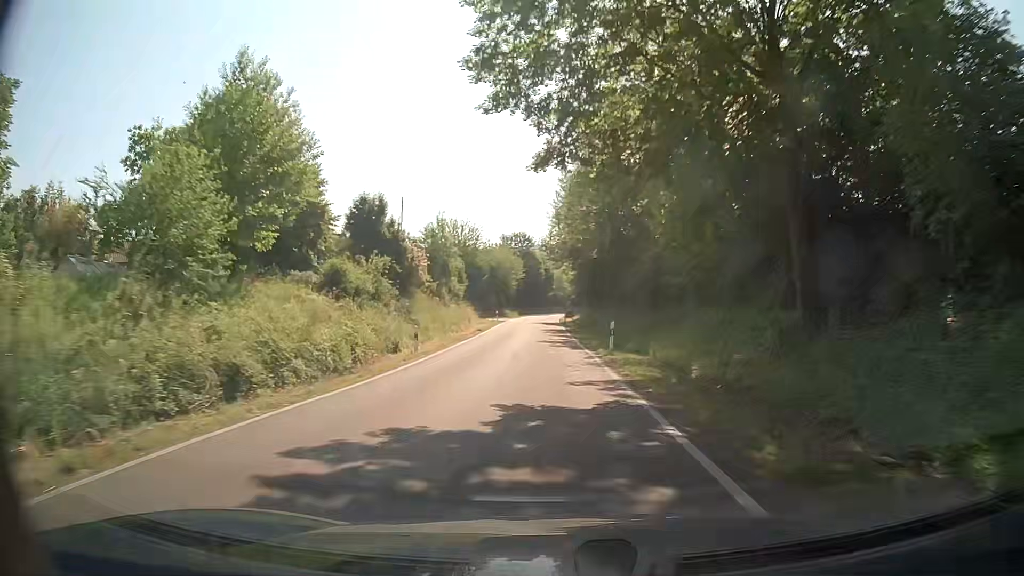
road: tertiary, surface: asphalt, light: Day
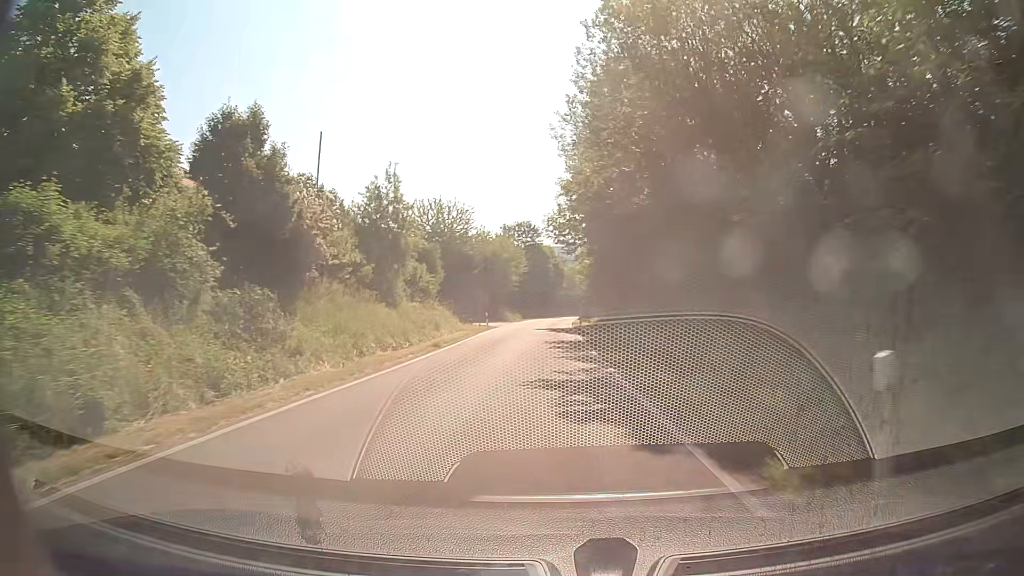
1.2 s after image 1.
(0.0, +18.8) m; -1°
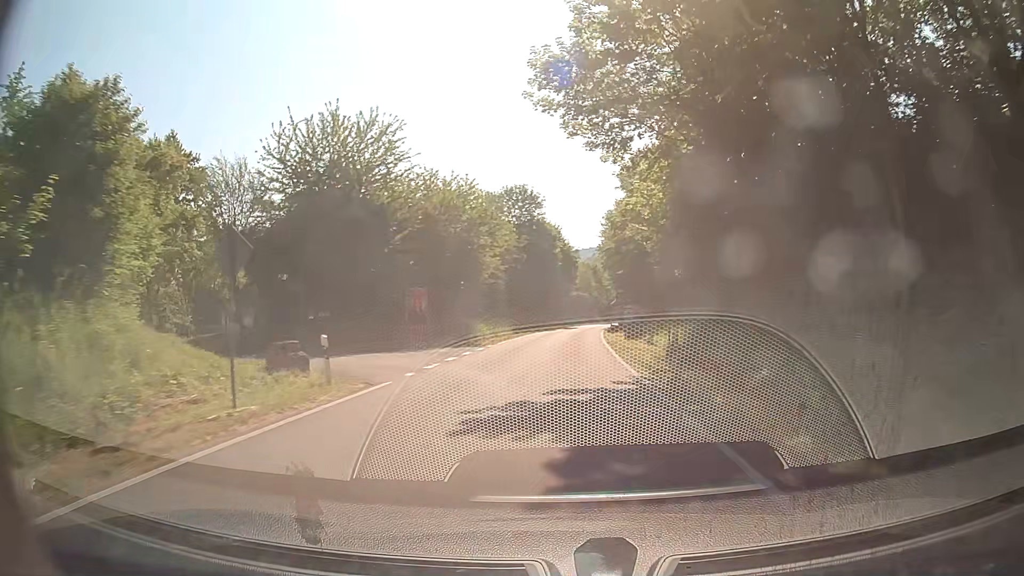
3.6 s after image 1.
(-0.1, +37.0) m; 0°
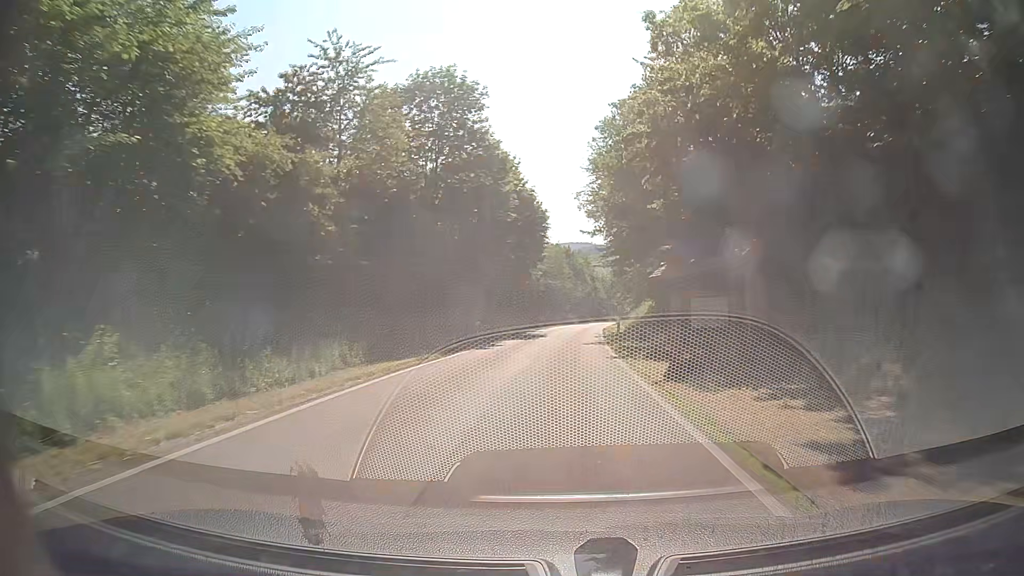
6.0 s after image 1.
(+0.9, +35.6) m; +3°
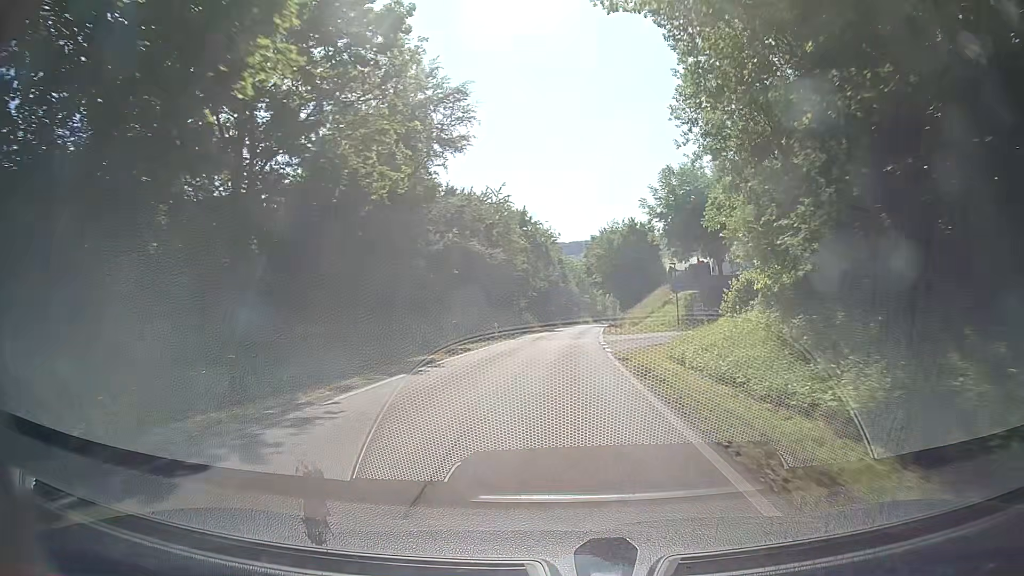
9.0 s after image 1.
(+1.1, +43.5) m; +2°
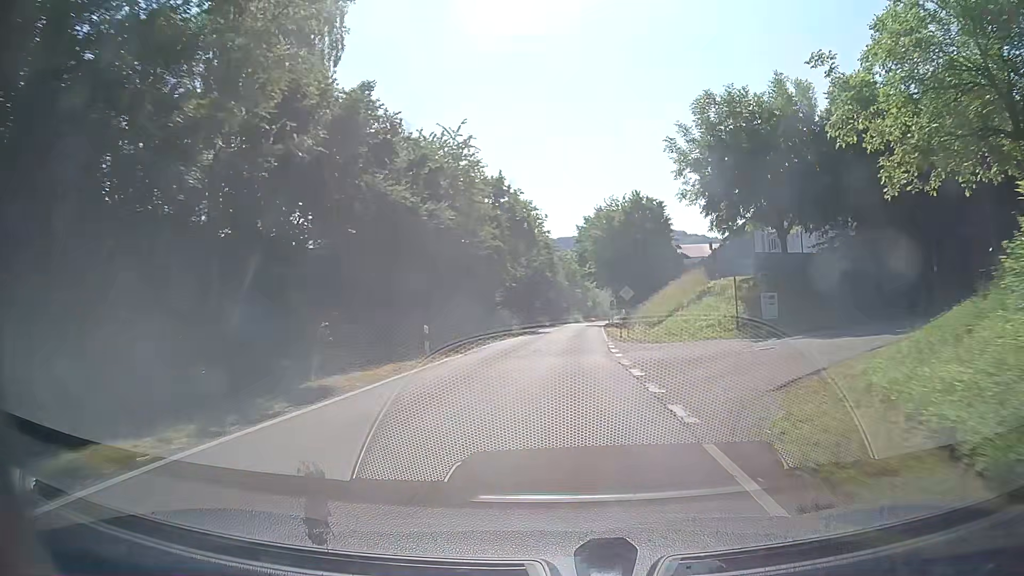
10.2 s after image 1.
(+0.3, +17.3) m; +1°
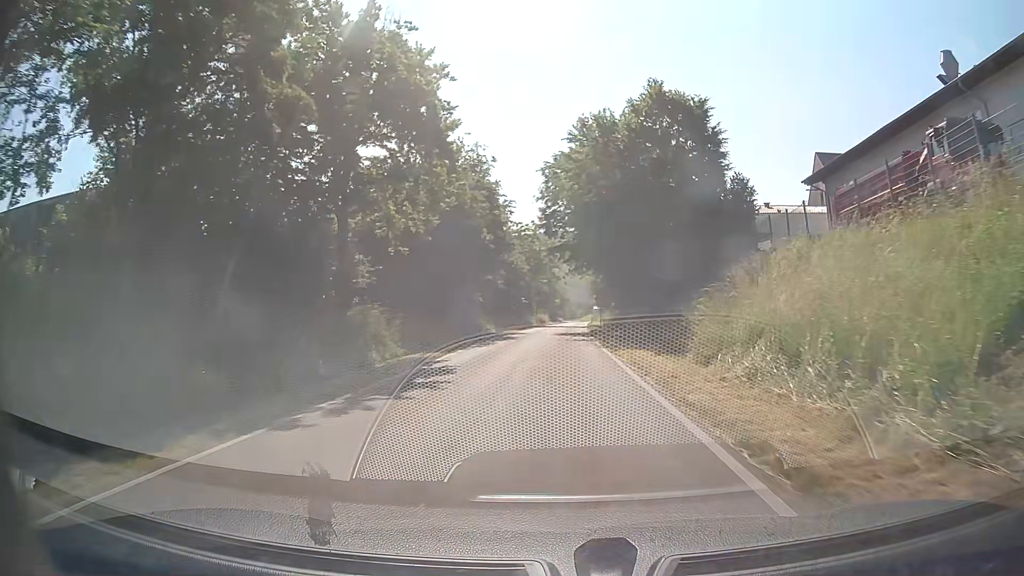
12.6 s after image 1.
(+1.2, +34.2) m; +3°
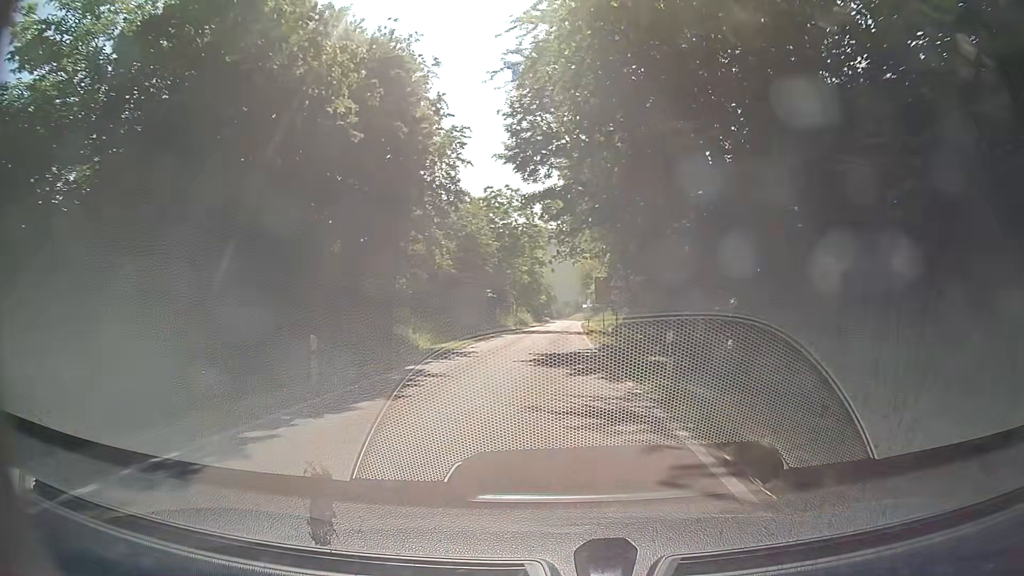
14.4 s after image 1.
(+0.2, +23.5) m; +1°
(0, +10) (0, +20) (0, +30) (0, +40) (0, +50) (+1, +60) (+1, +70) (+1, +80) (+2, +90) (+2, +100) m
